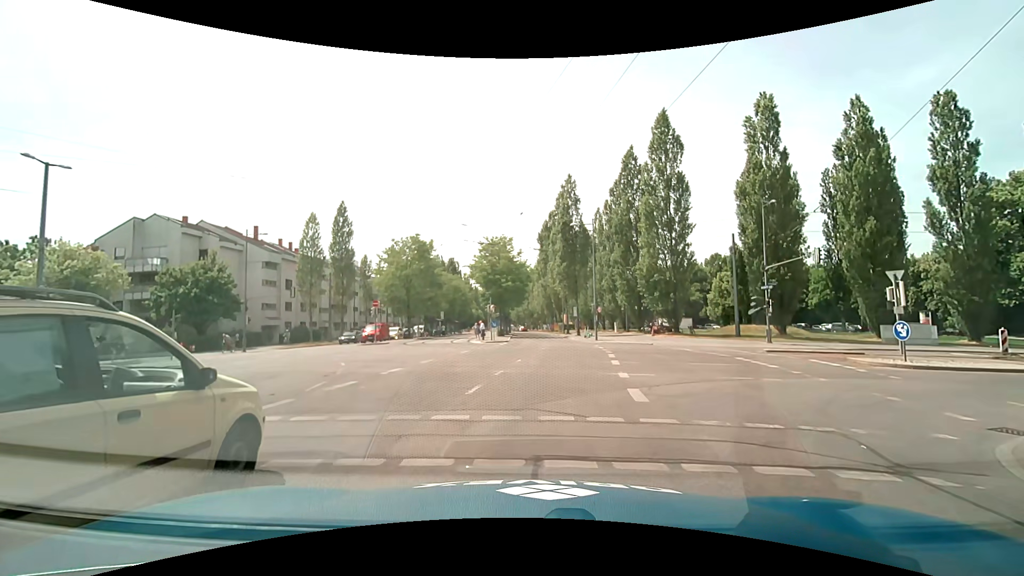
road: secondary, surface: asphalt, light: Day
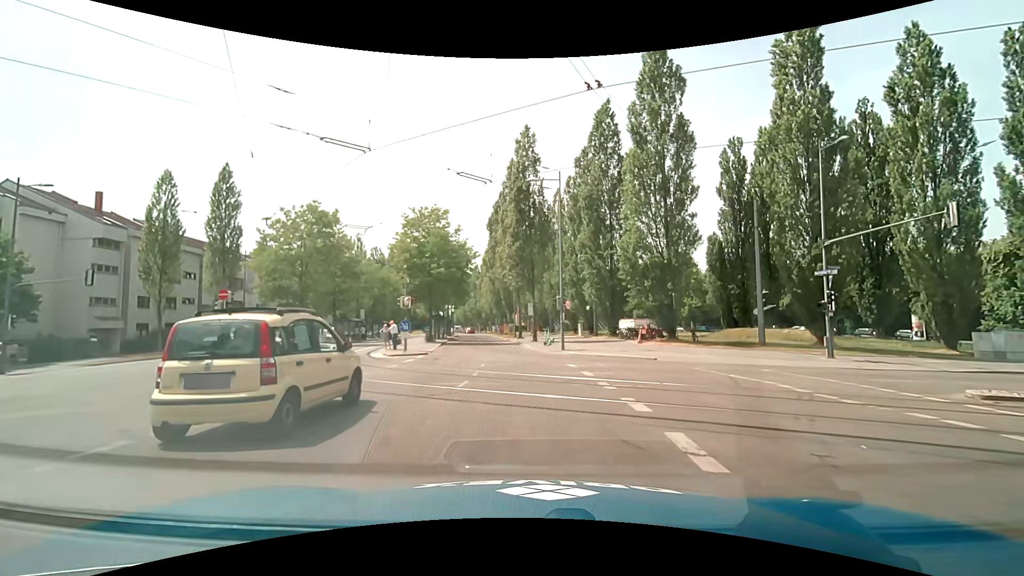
(+1.0, +14.9) m; +6°
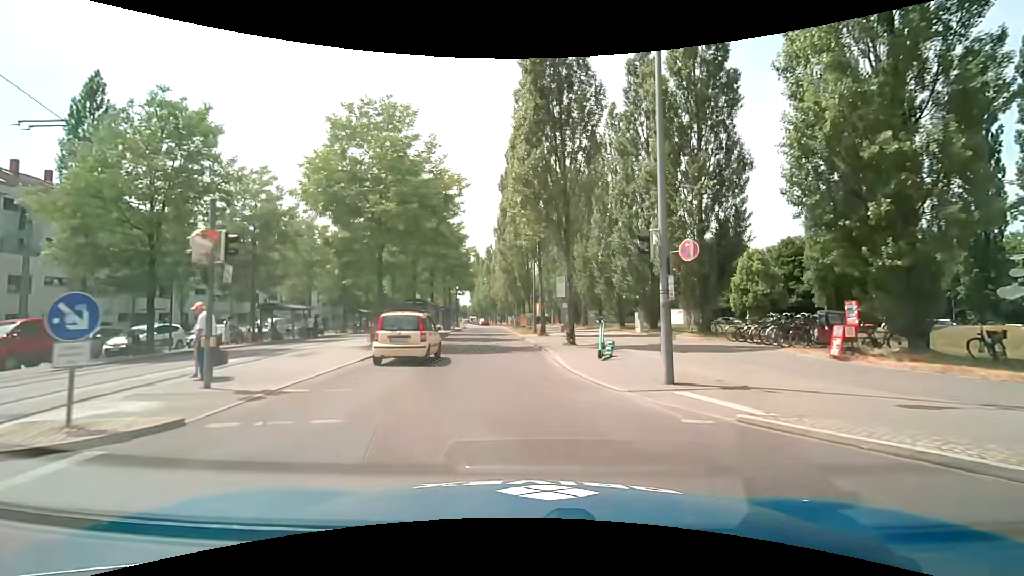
(-0.2, +19.5) m; -2°
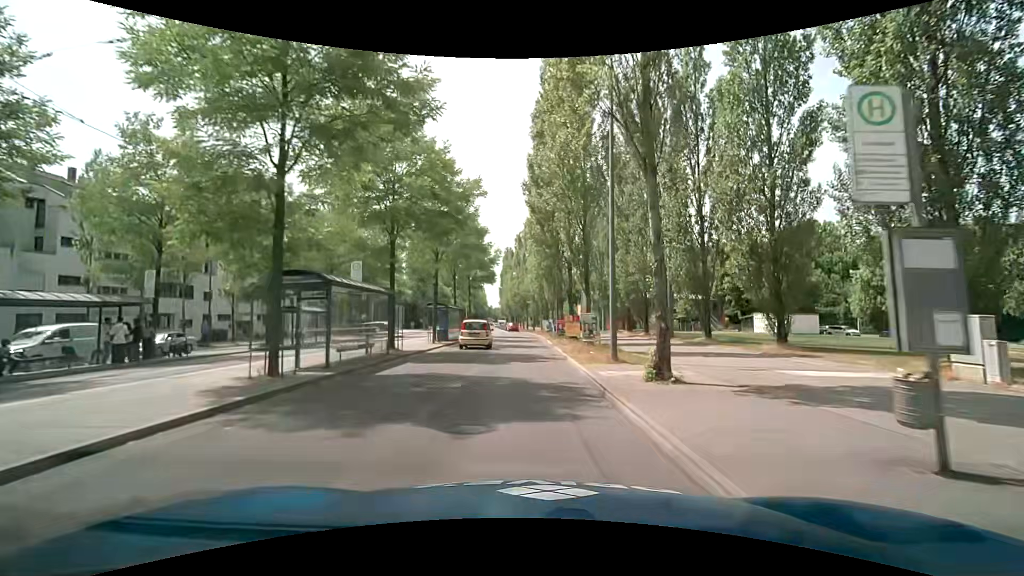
(-1.3, +22.4) m; -5°
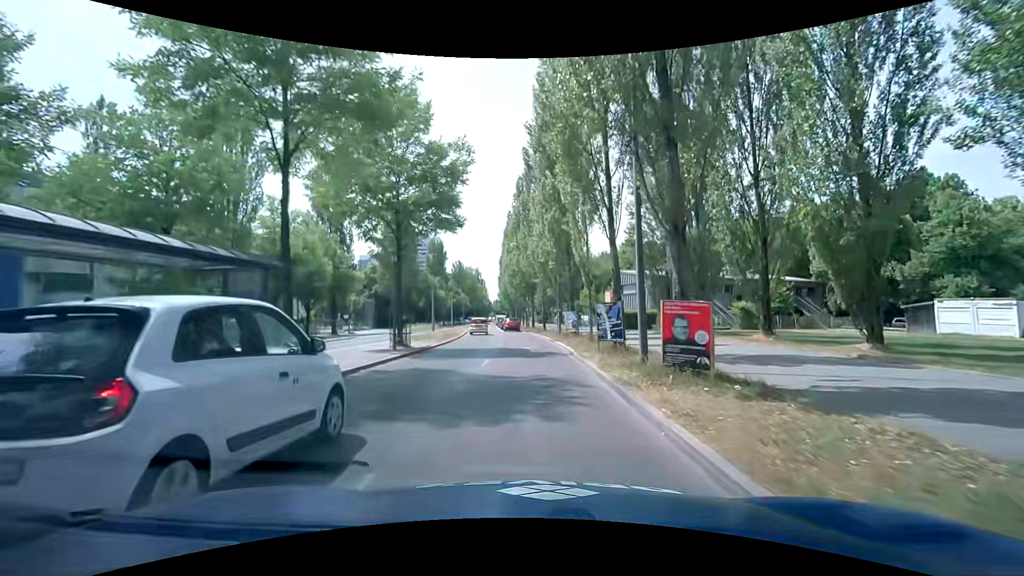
(-0.1, +29.8) m; 0°
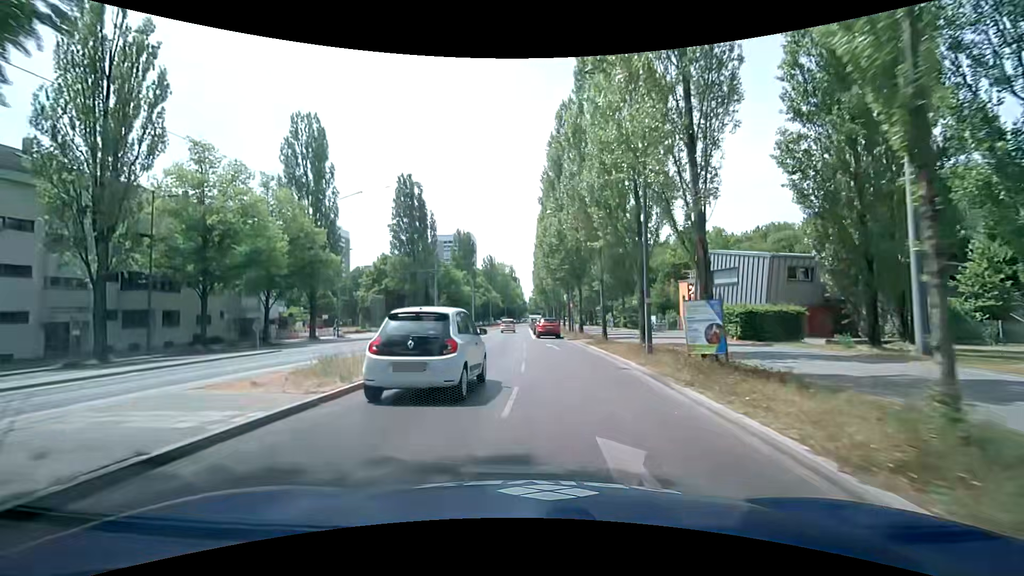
(-0.6, +18.6) m; -4°
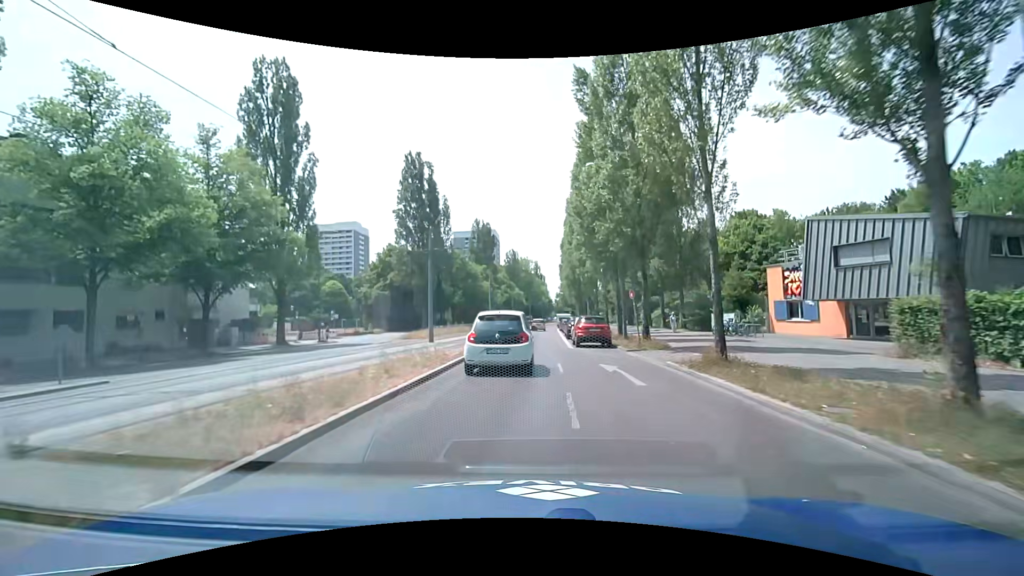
(-0.5, +12.6) m; -2°
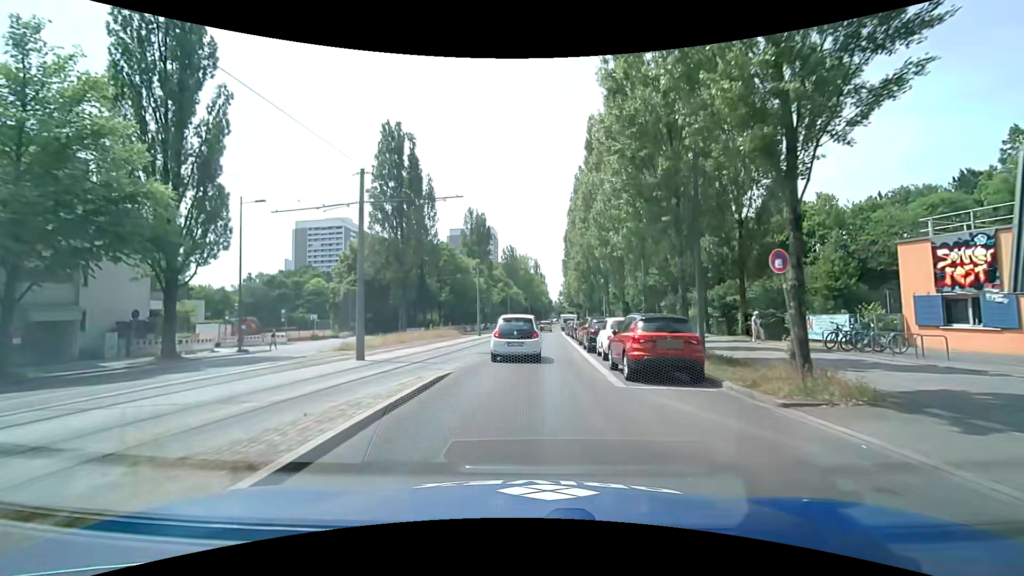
(-0.2, +12.8) m; 0°
(0, +10) (0, +20) (0, +30) (0, +40) (+1, +50) (+1, +60) (+2, +70) (+2, +80) (+3, +90) (+4, +100) m
